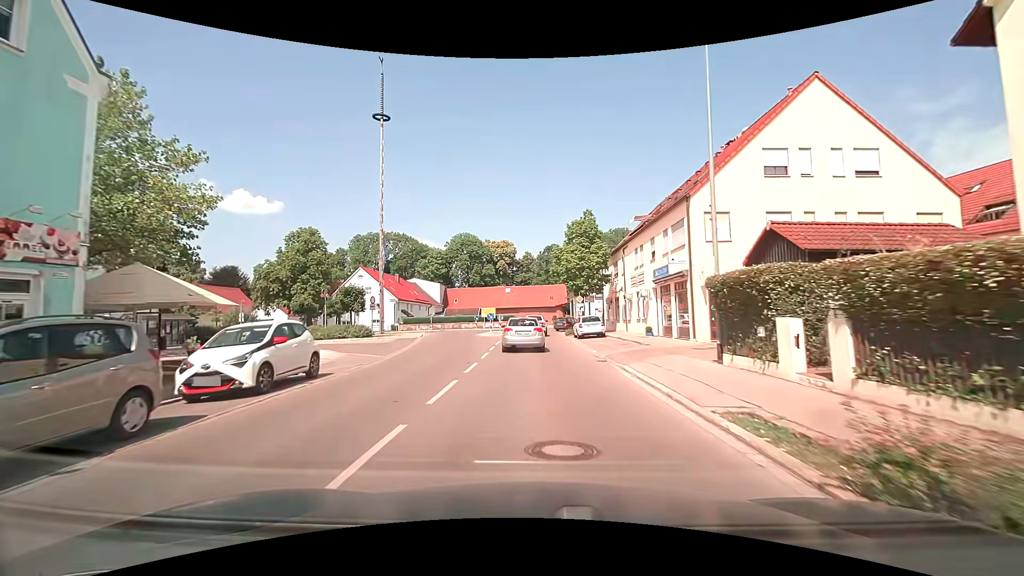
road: tertiary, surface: asphalt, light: Day
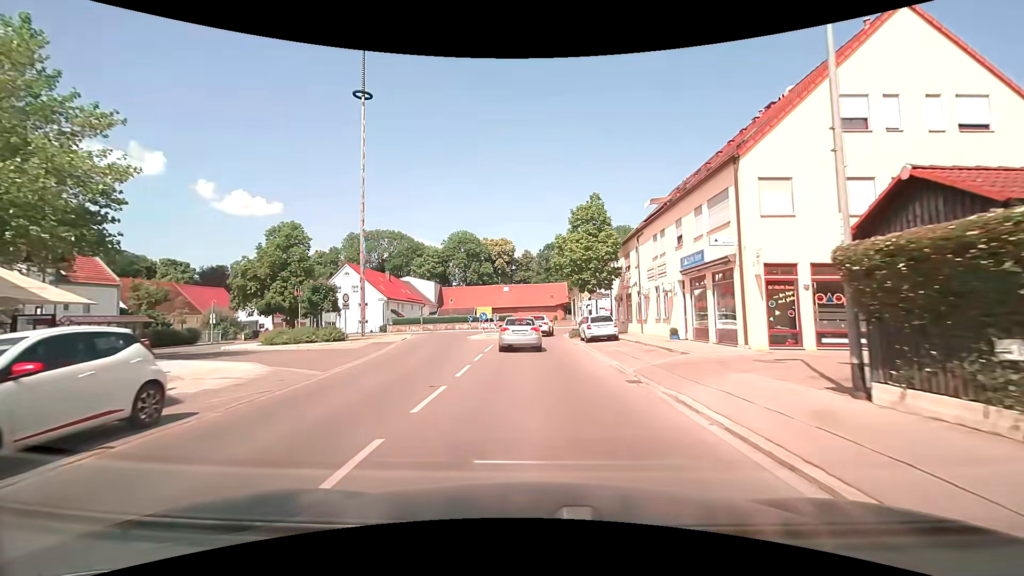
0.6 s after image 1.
(0.0, +5.3) m; 0°
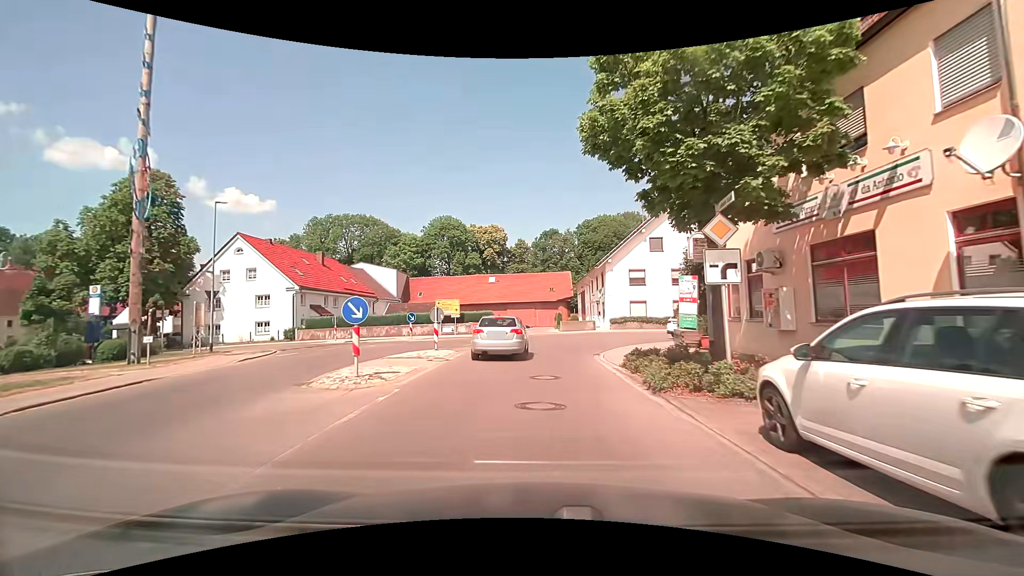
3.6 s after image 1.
(+0.1, +24.2) m; 0°
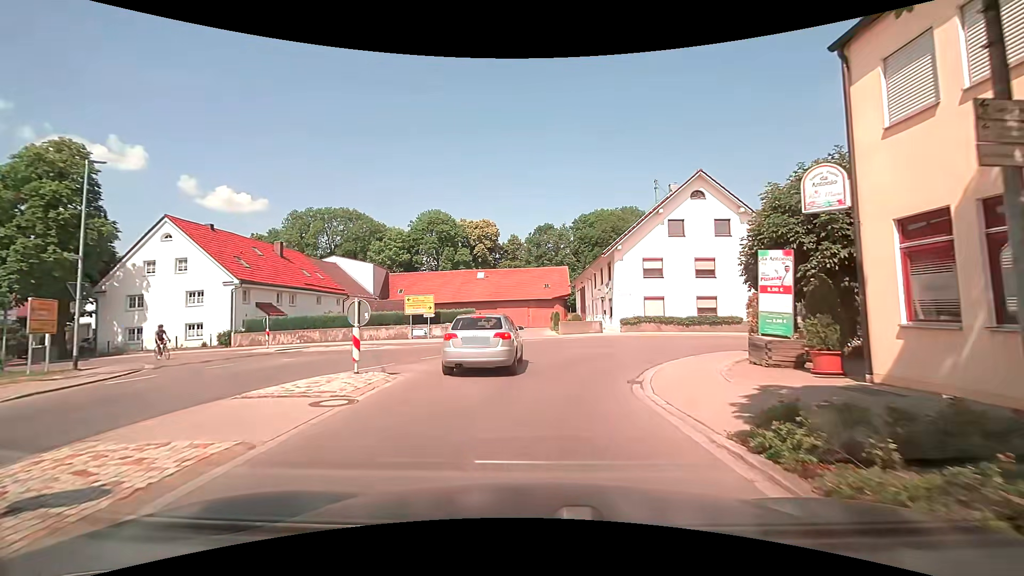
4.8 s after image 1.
(+0.1, +7.9) m; +1°
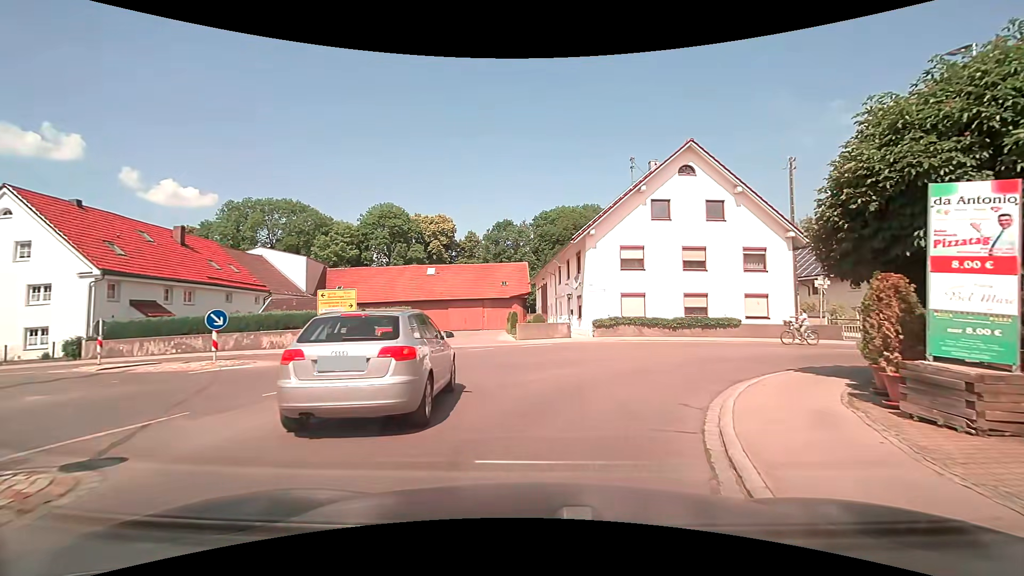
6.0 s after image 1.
(+0.2, +7.0) m; +5°
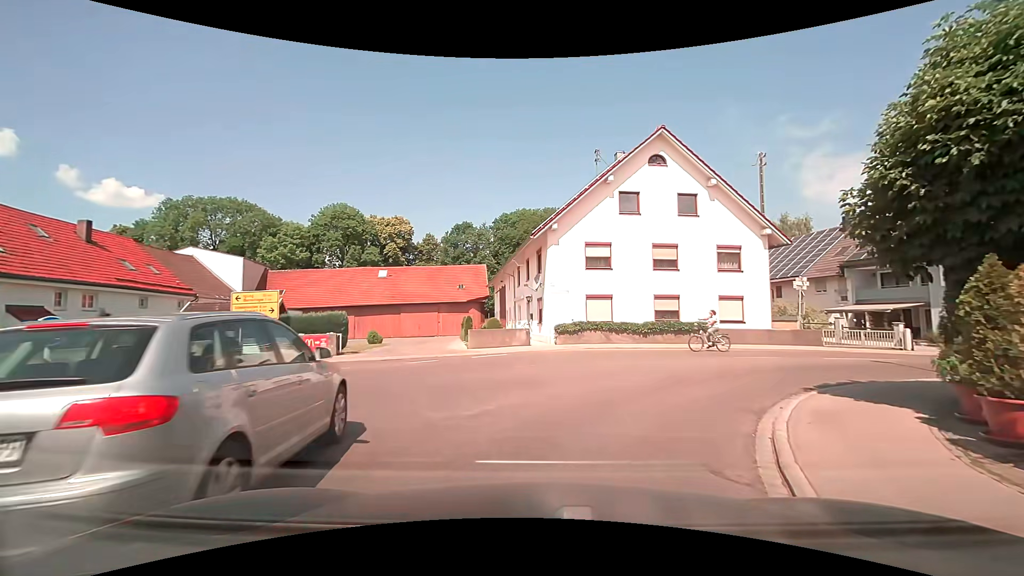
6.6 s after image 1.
(+0.2, +3.3) m; +6°
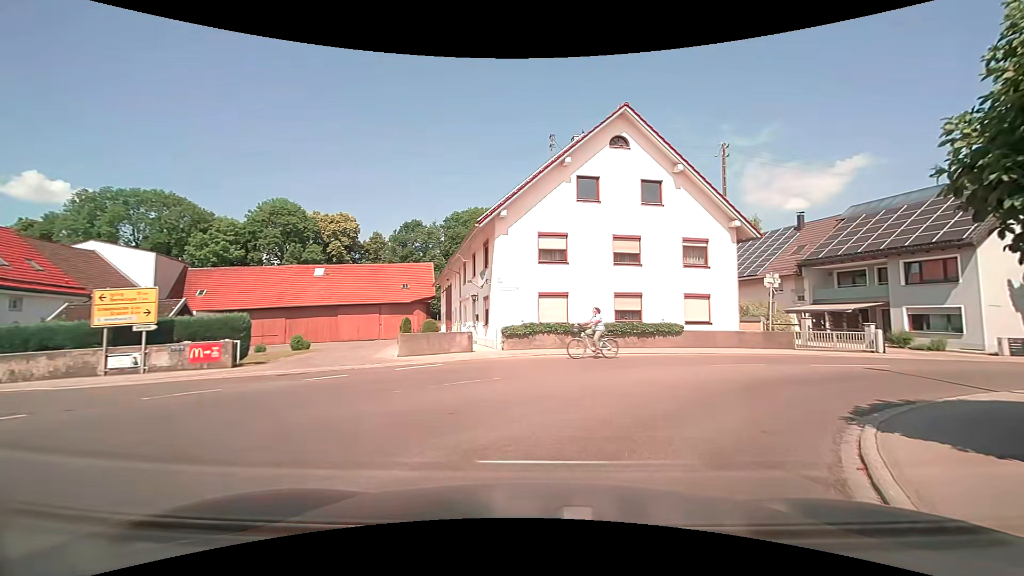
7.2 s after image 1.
(+0.1, +3.5) m; +5°
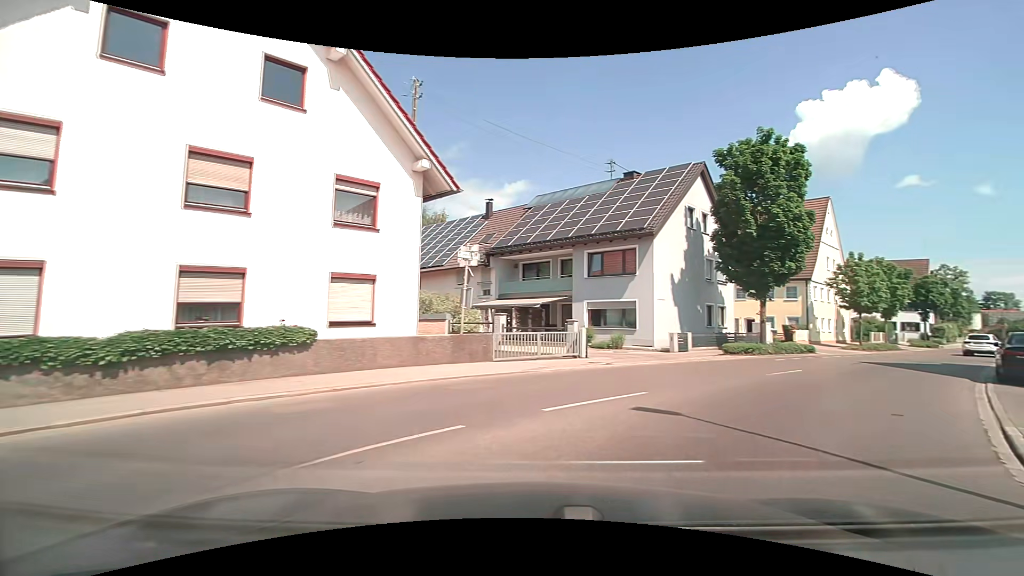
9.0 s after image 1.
(+2.9, +10.6) m; +33°
(+3, +10) (+9, +17) (+16, +24) (+23, +31) (+30, +38) (+38, +45) (+45, +52) (+52, +59) (+60, +65) (+67, +72) m
